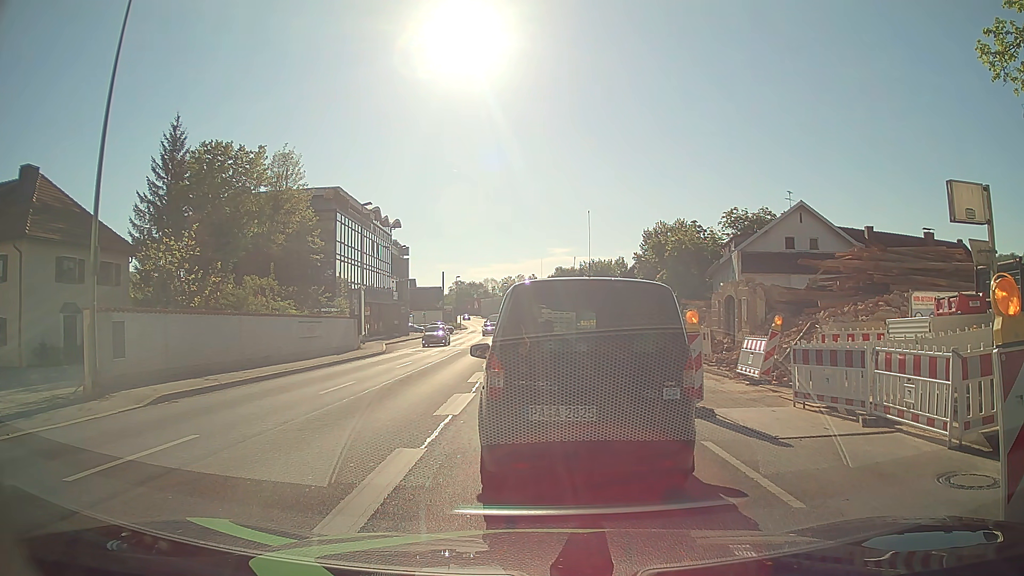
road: primary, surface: asphalt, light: Day
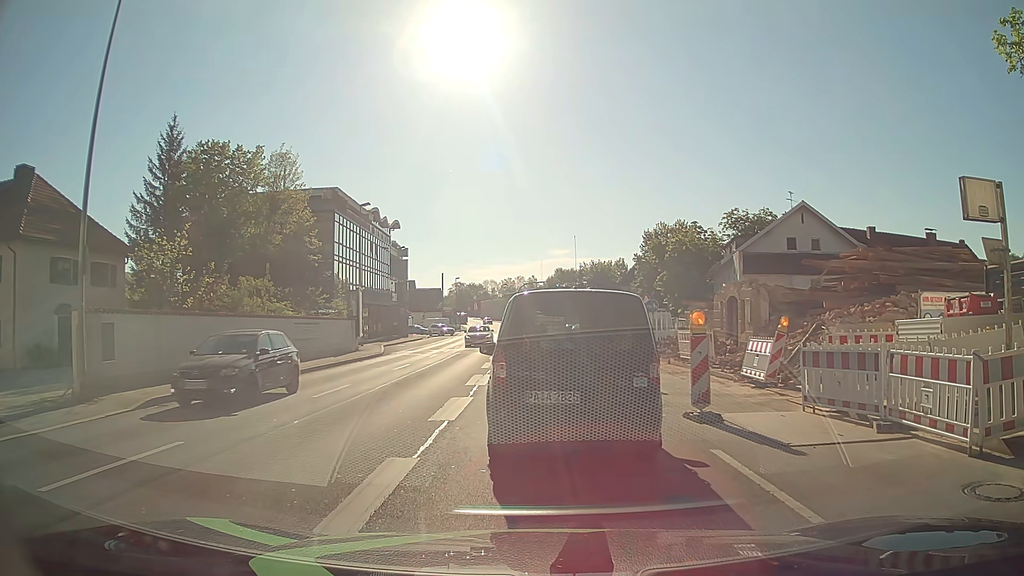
(0.0, +0.5) m; 0°
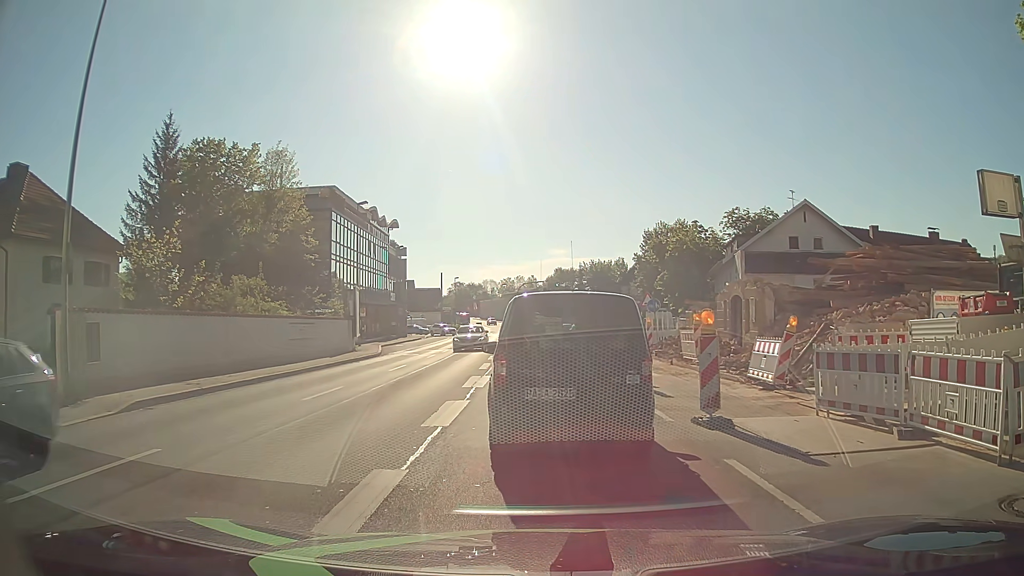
(0.0, +0.6) m; 0°
(0, +10) (0, +20) (0, +30) (0, +40) (+1, +50) (+2, +60) (+3, +70) (+3, +80) (+2, +90) (+2, +100) m
